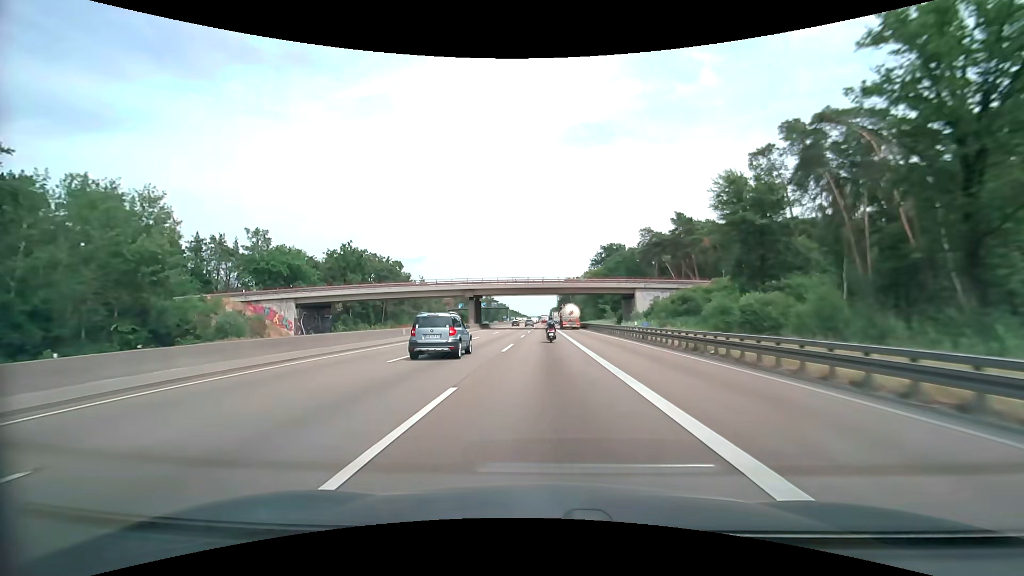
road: motorway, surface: asphalt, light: Day
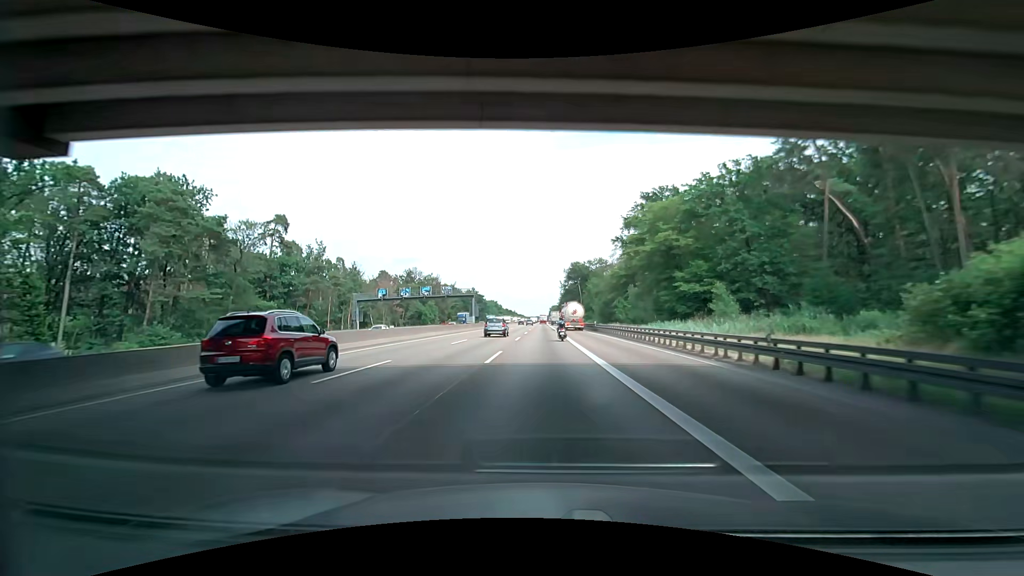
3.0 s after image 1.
(+0.2, +77.3) m; +1°
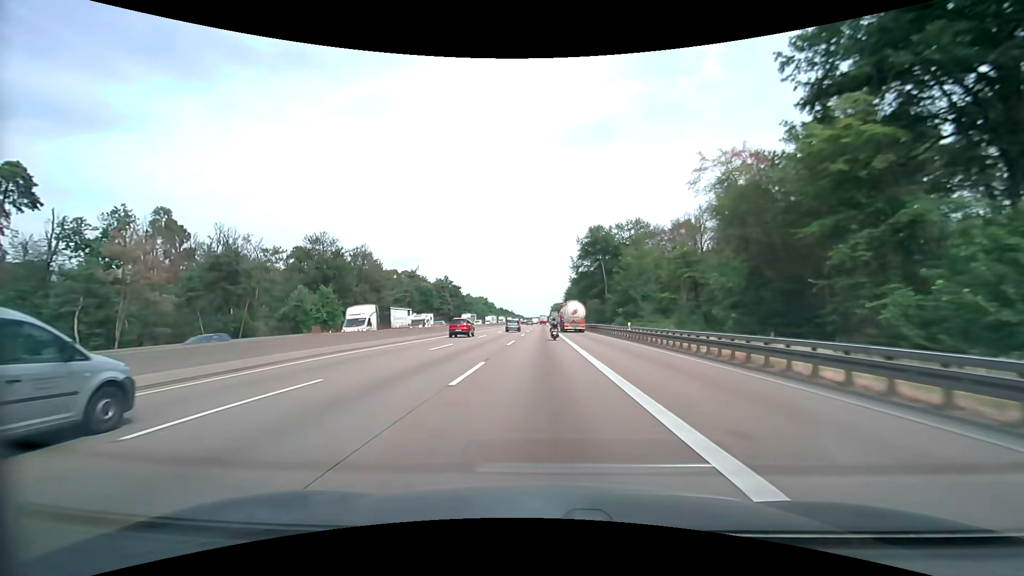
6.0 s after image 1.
(-0.4, +77.0) m; 0°
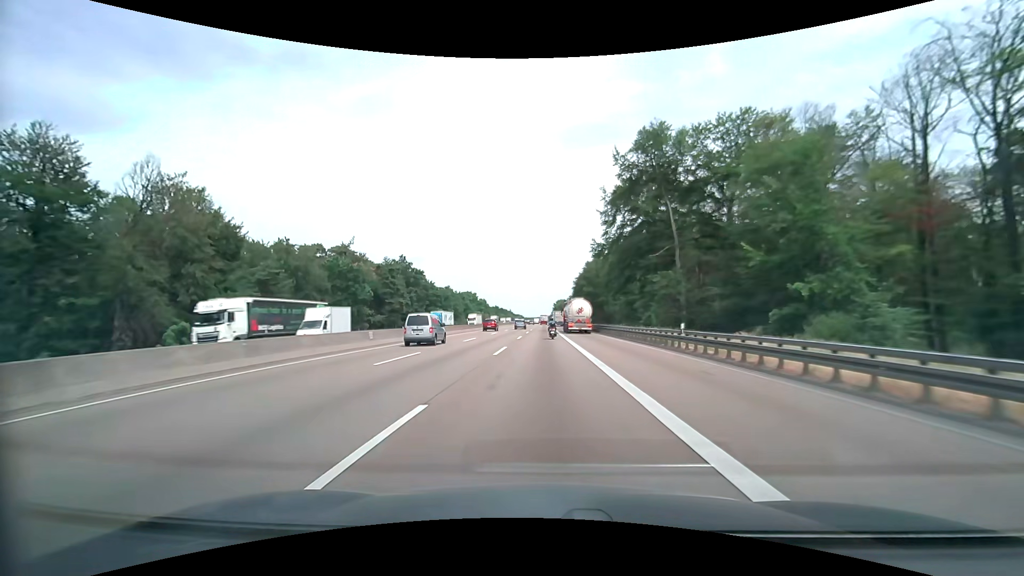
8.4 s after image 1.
(0.0, +62.2) m; 0°
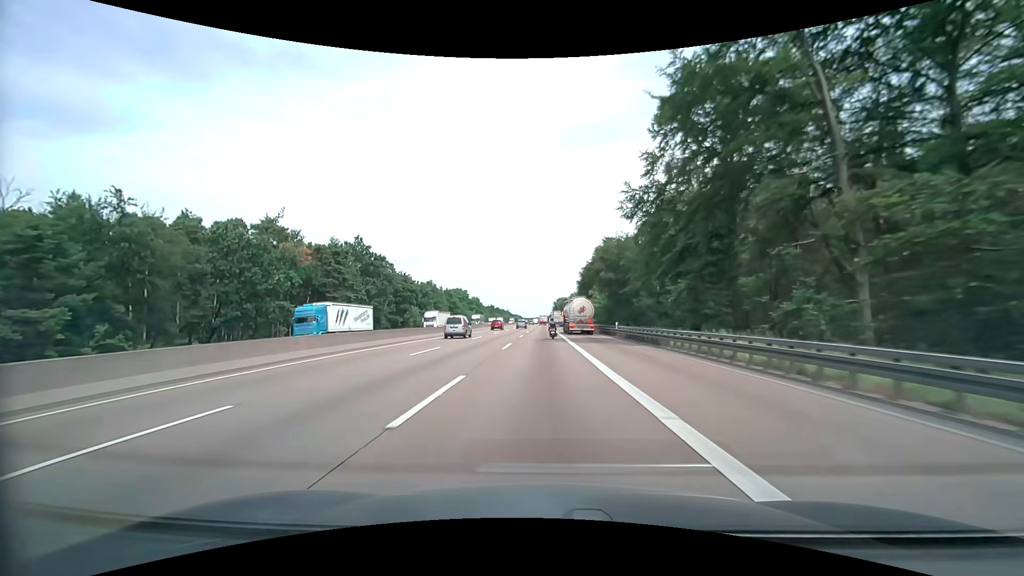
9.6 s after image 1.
(0.0, +31.4) m; 0°
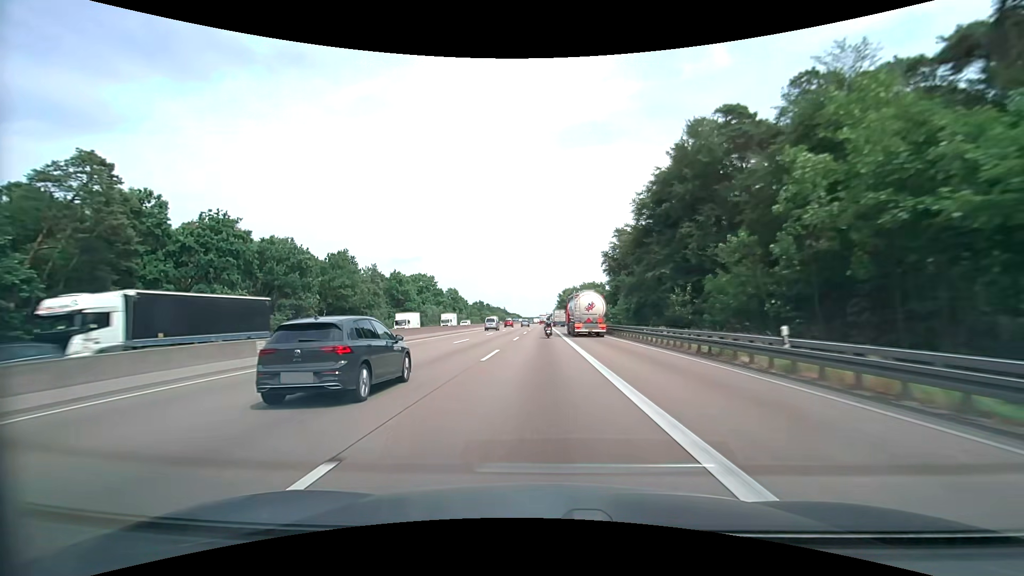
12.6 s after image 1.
(+0.1, +79.1) m; 0°
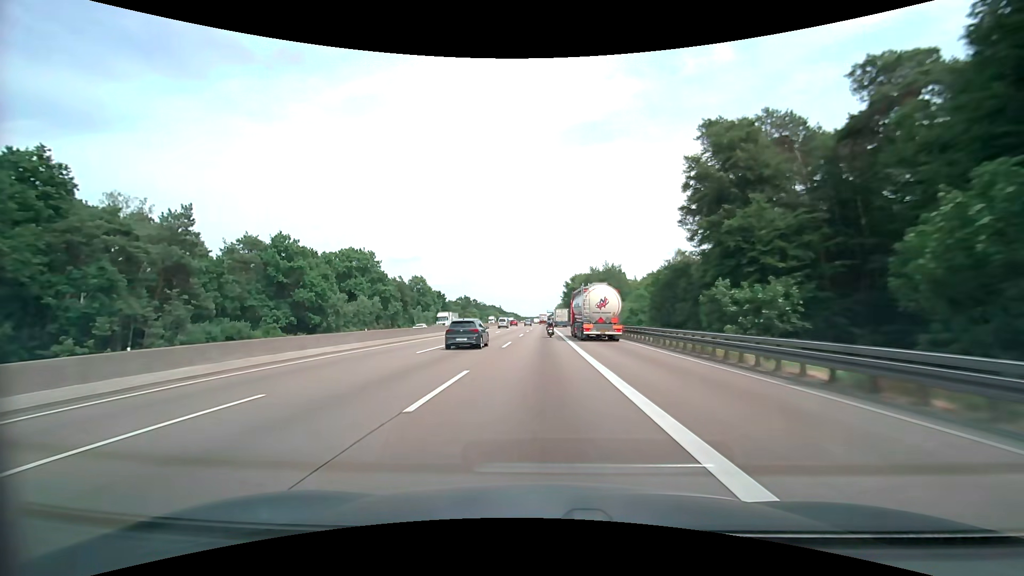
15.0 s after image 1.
(0.0, +63.1) m; 0°
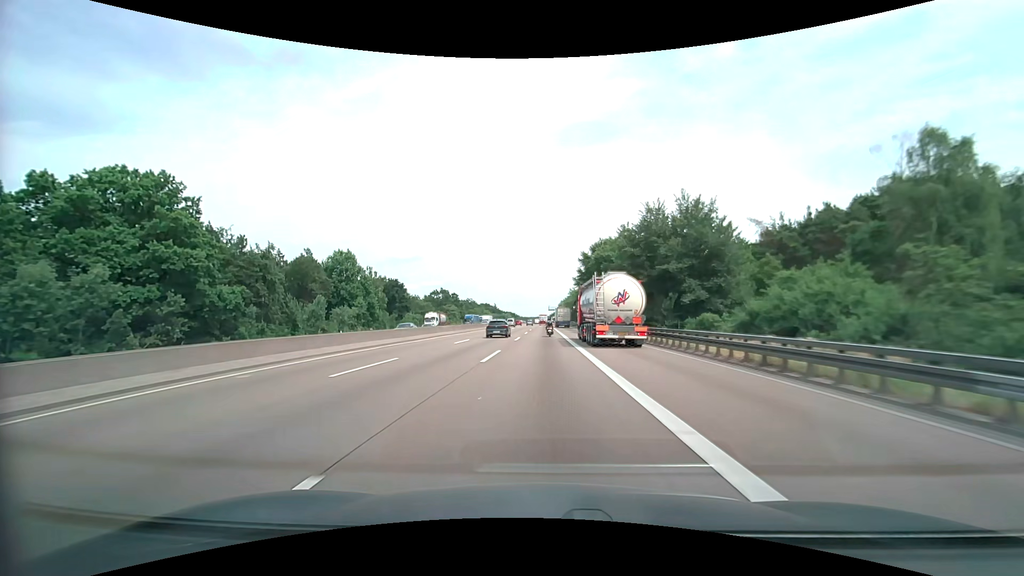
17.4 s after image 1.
(-0.1, +62.8) m; 0°
(0, +10) (0, +20) (0, +30) (0, +40) (0, +50) (0, +60) (0, +70) (0, +80) (0, +90) (0, +100) m
